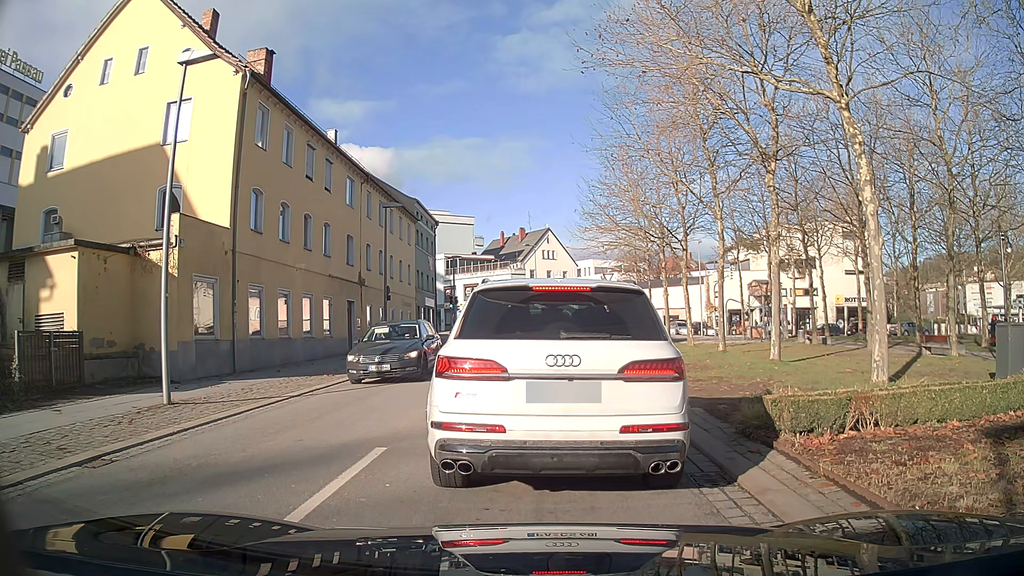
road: tertiary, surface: asphalt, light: Day
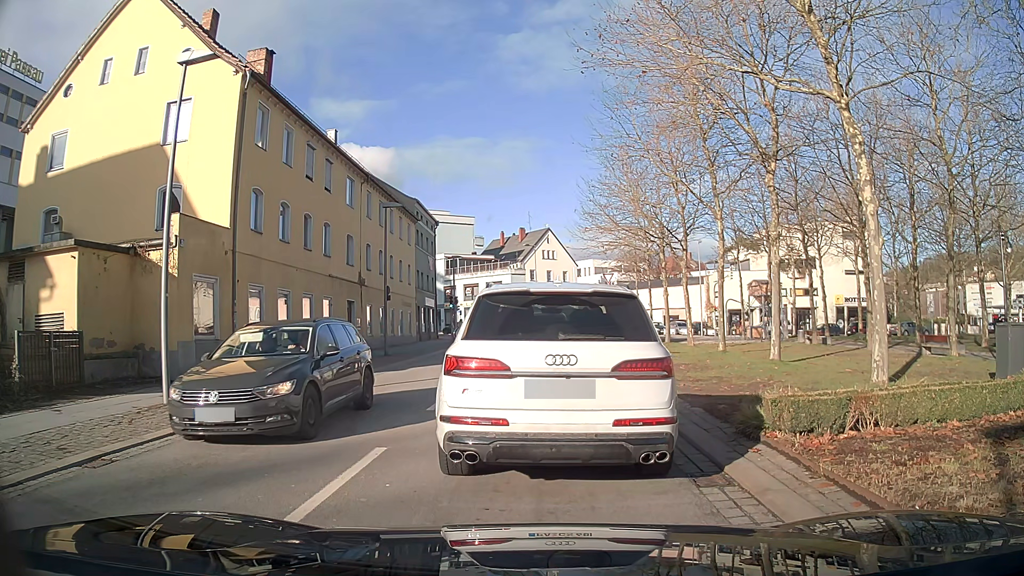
(0.0, 0.0) m; 0°
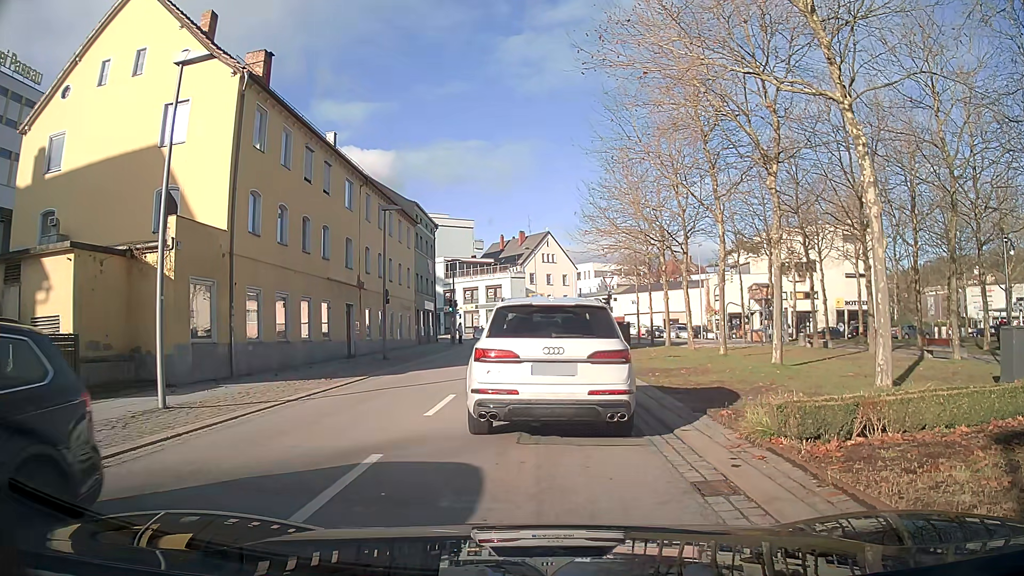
(0.0, +0.2) m; 0°
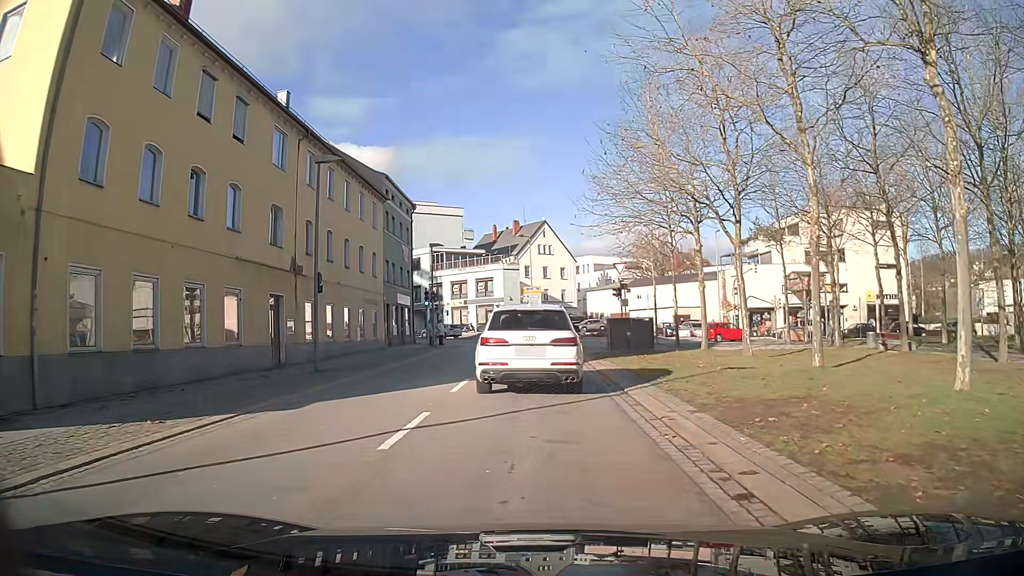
(+0.1, +9.3) m; +1°
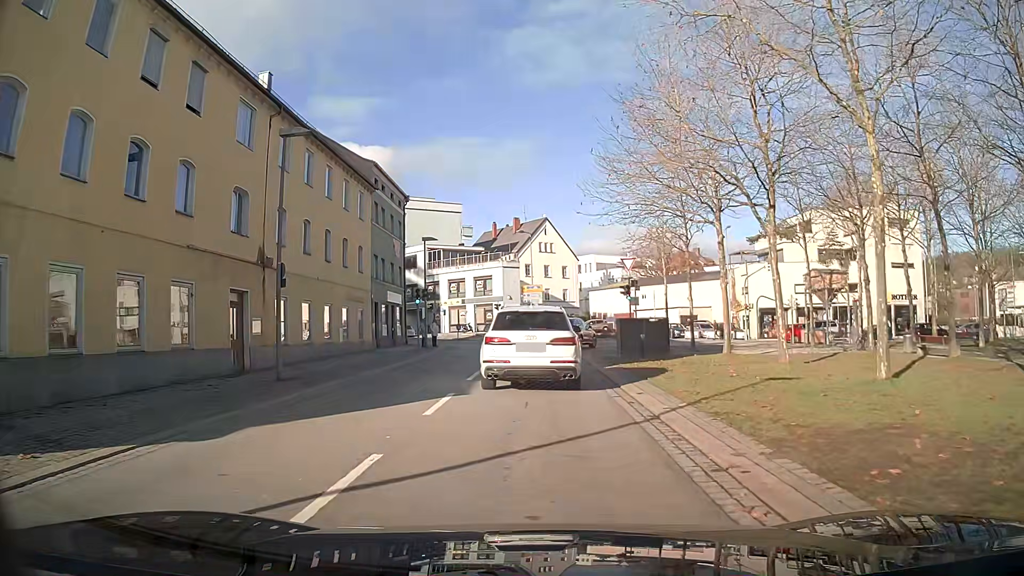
(0.0, +3.3) m; 0°
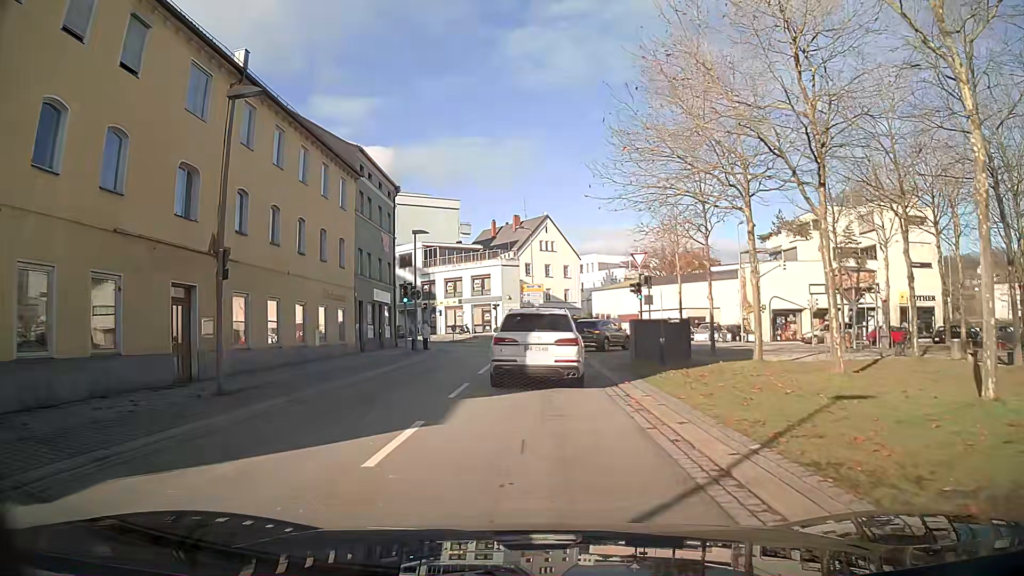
(0.0, +3.6) m; 0°
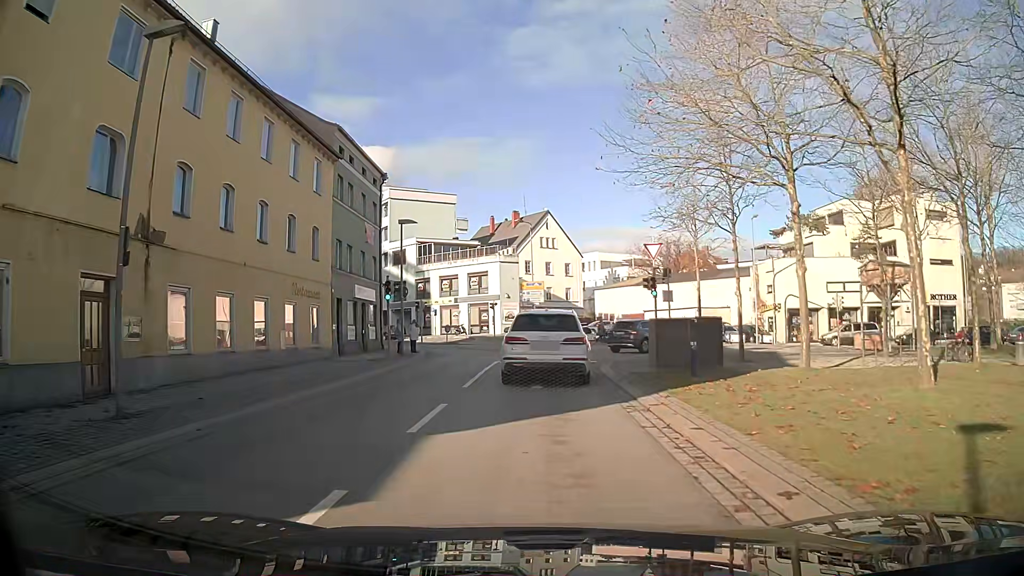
(0.0, +4.0) m; 0°
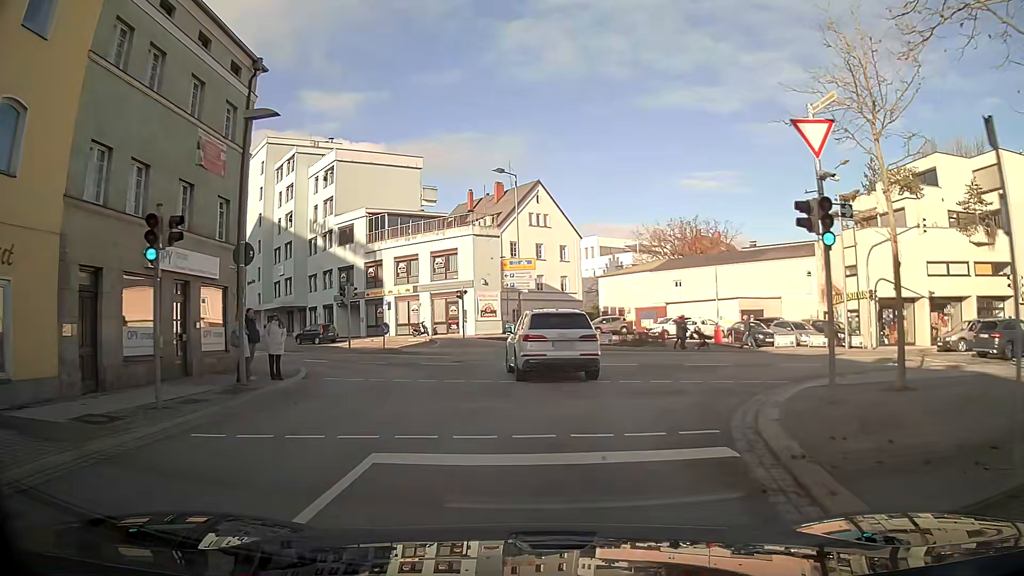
(+0.2, +18.0) m; +1°
(0, +10) (0, +20) (-3, +30) (-9, +37) (-17, +43) (-25, +49) (-33, +55) (-40, +62) (-47, +69) (-54, +77) m
